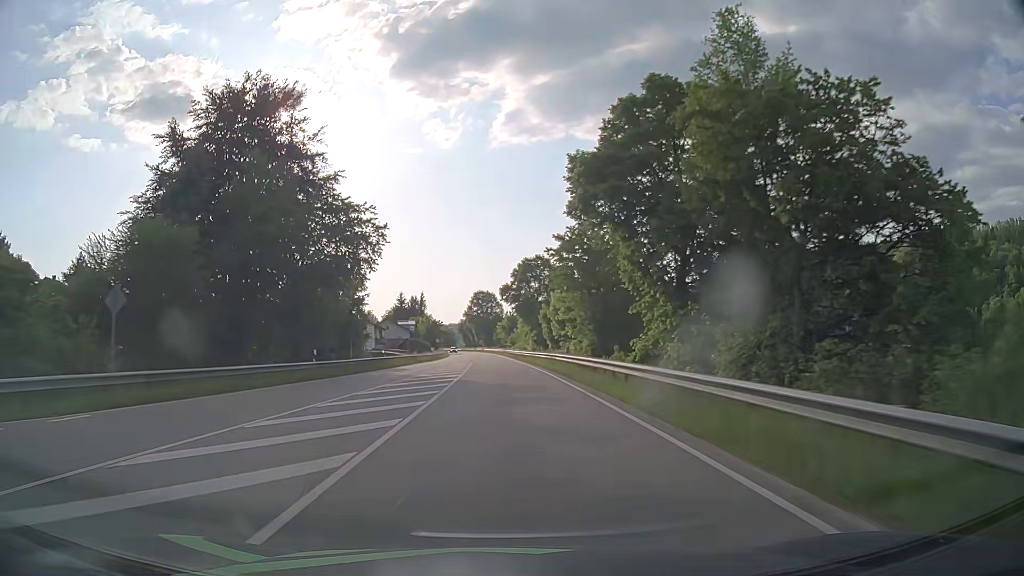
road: primary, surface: asphalt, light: Day
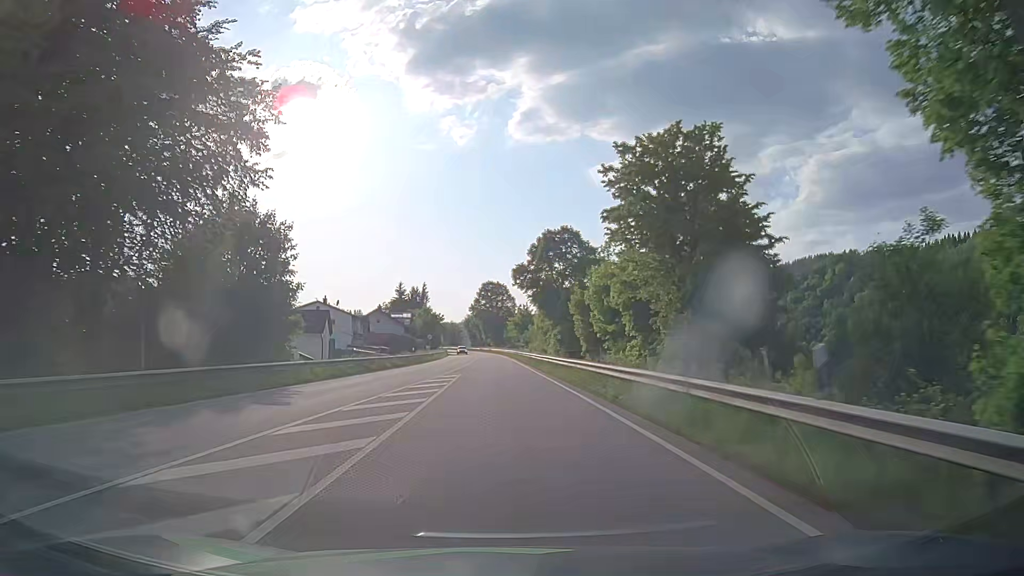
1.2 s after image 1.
(-0.2, +25.7) m; -1°
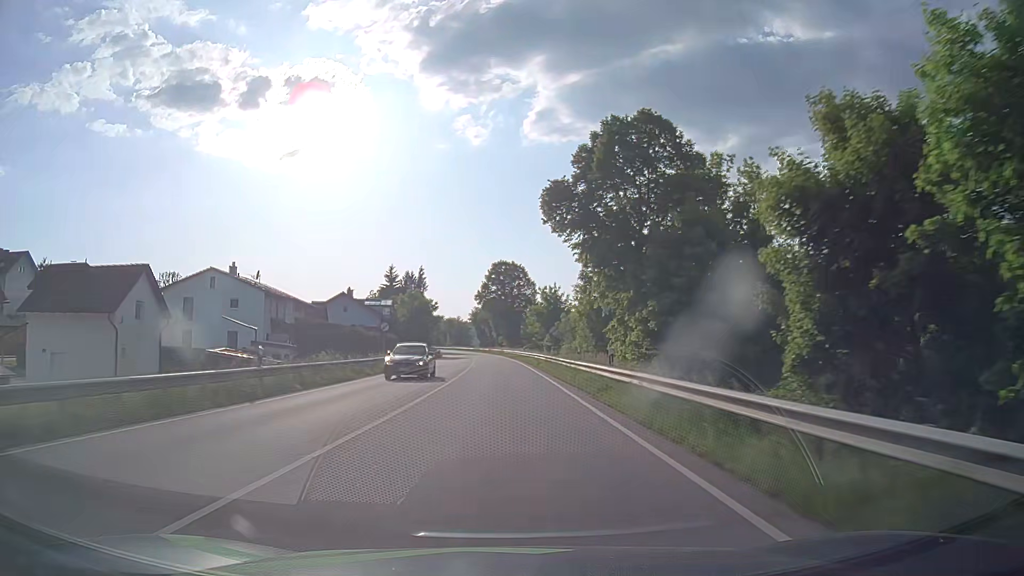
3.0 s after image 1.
(-0.4, +39.6) m; -1°
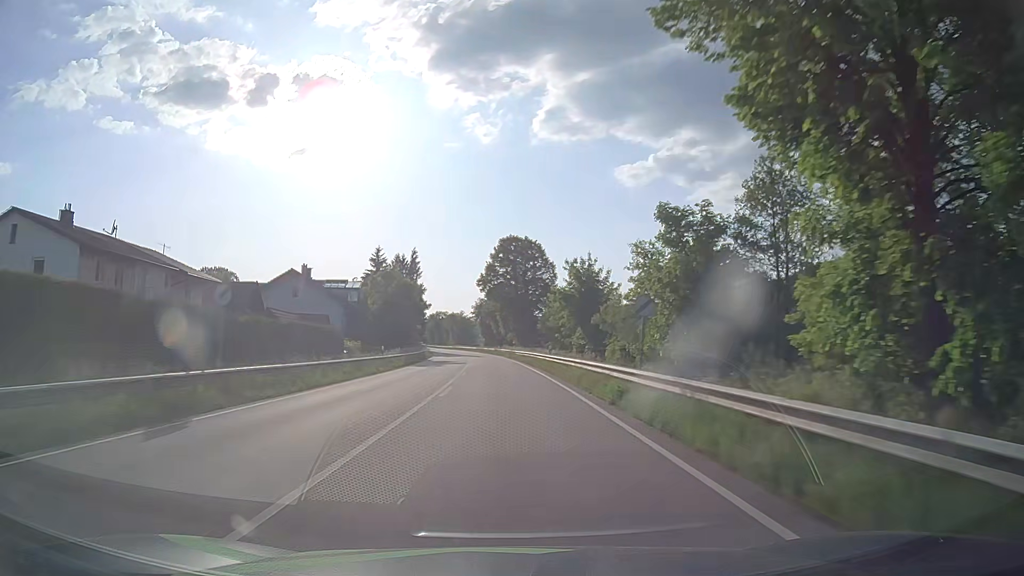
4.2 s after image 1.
(-0.2, +27.7) m; -1°
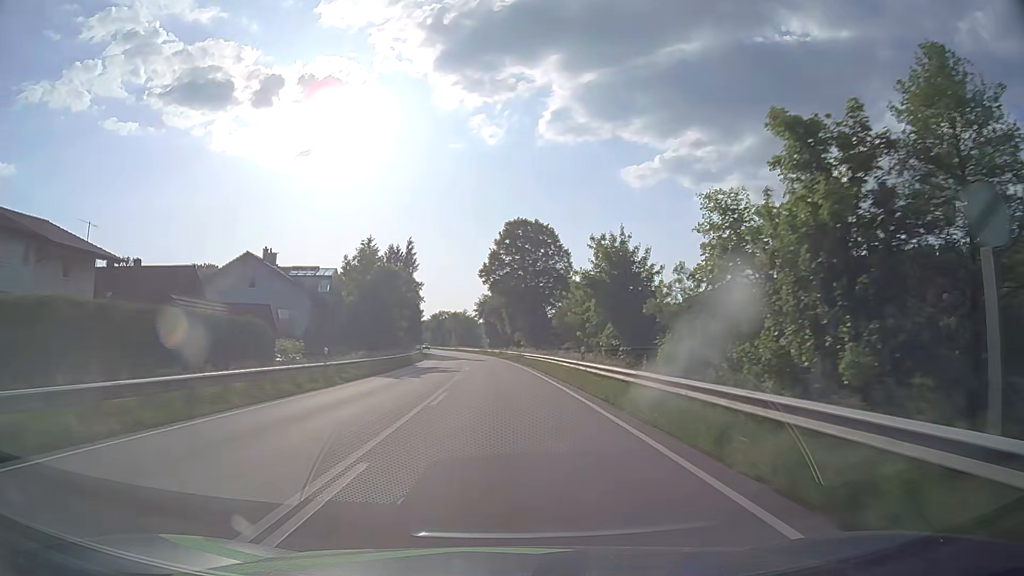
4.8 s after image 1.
(-0.1, +14.3) m; -1°
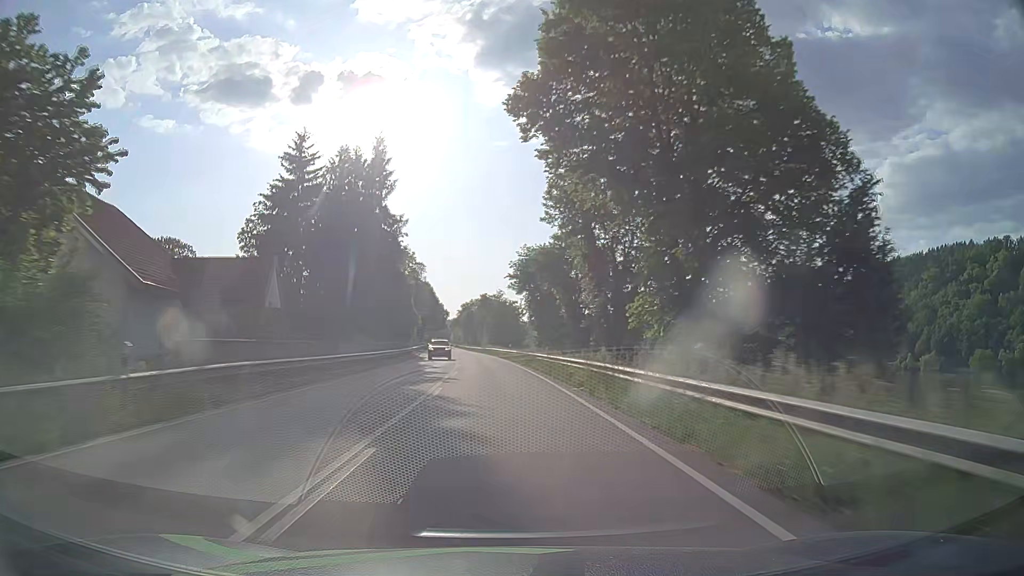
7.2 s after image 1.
(-1.5, +59.3) m; -3°
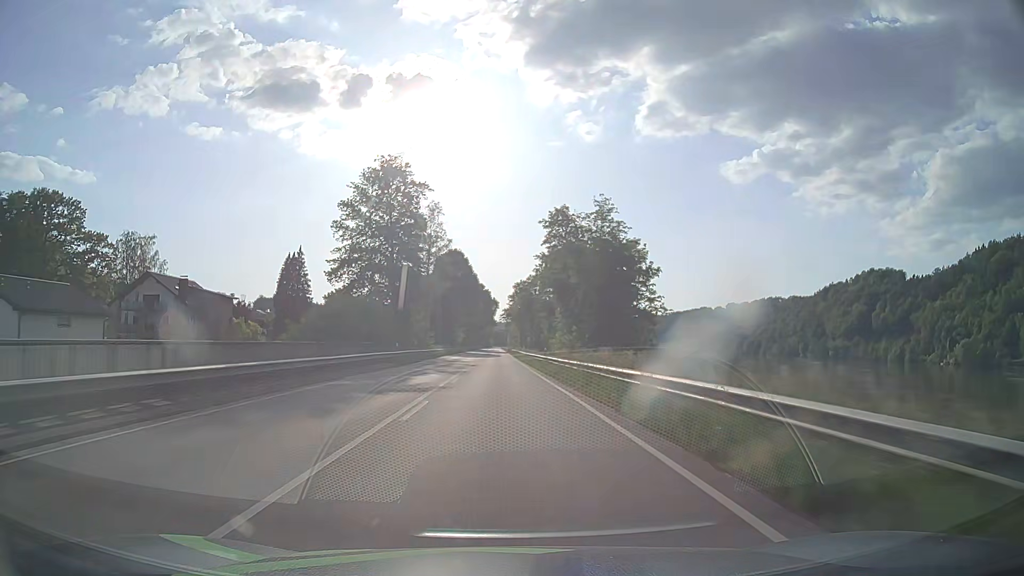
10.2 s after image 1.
(-3.6, +76.8) m; -5°
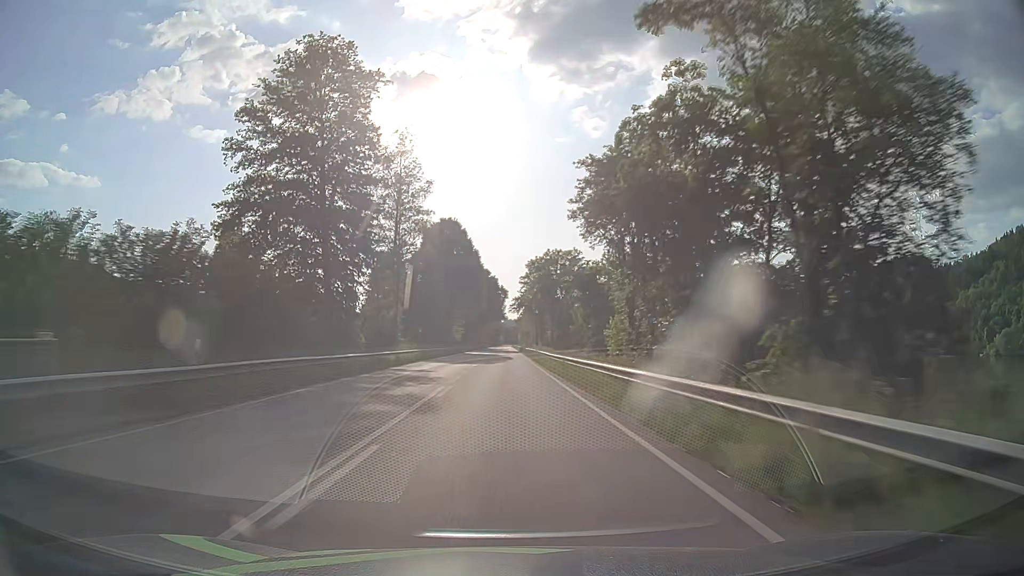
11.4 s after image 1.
(-0.2, +31.2) m; -1°
(0, +10) (0, +20) (0, +30) (0, +40) (0, +50) (0, +60) (0, +70) (0, +80) (0, +90) (0, +100) m
